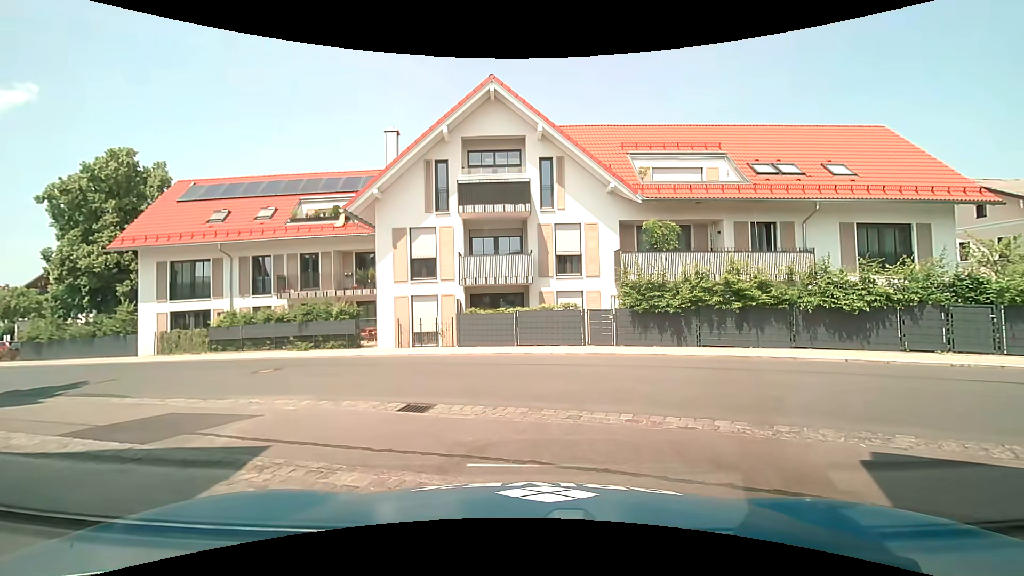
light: Day
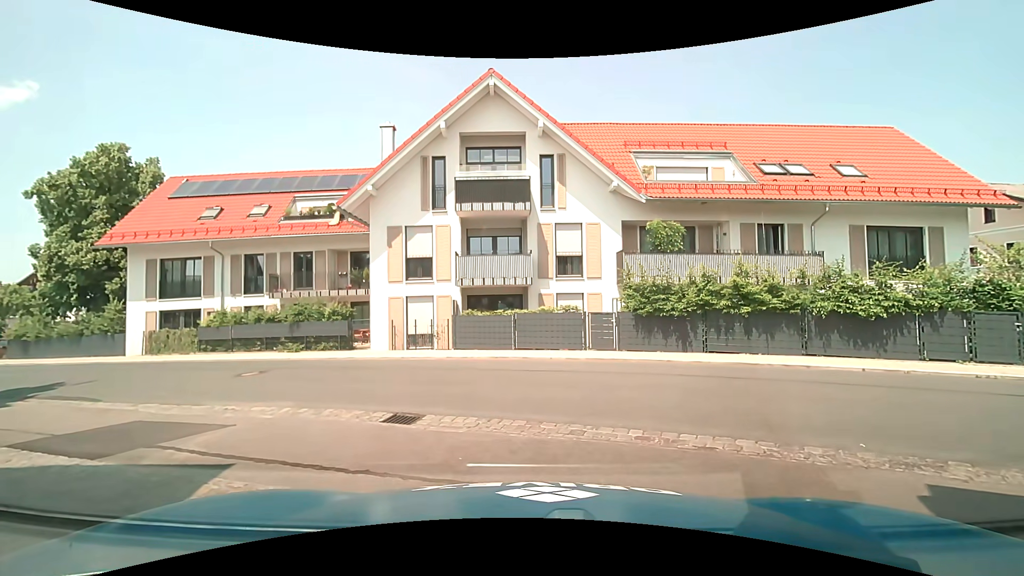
(0.0, +0.7) m; 0°
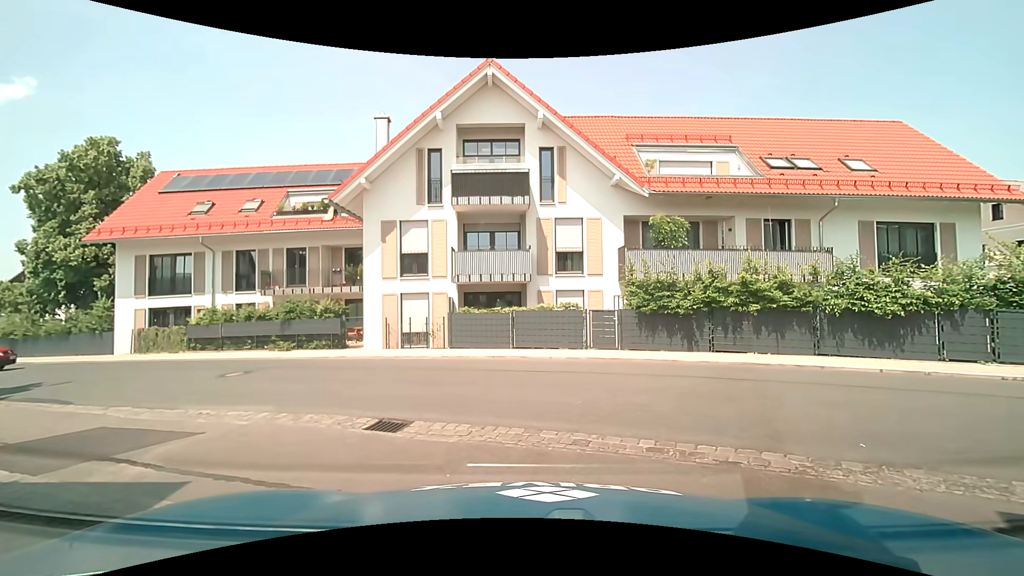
(0.0, +0.7) m; 0°
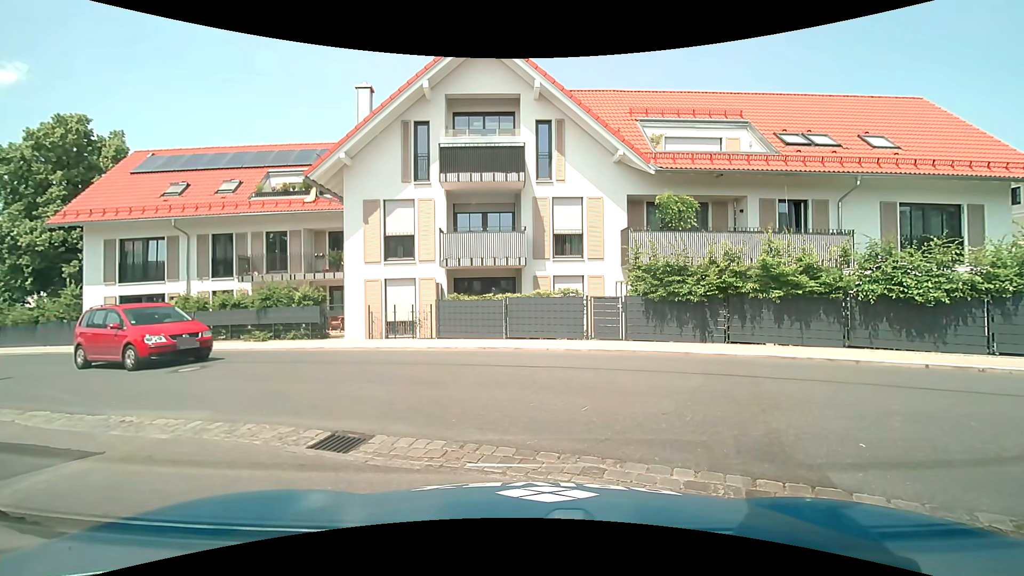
(0.0, +1.5) m; 0°
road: service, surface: concrete
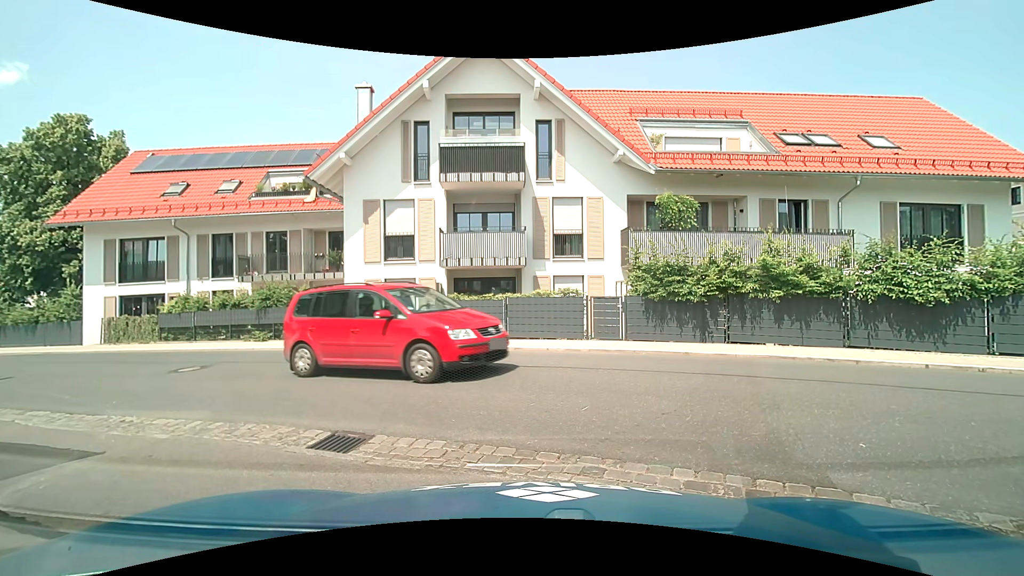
(0.0, 0.0) m; 0°
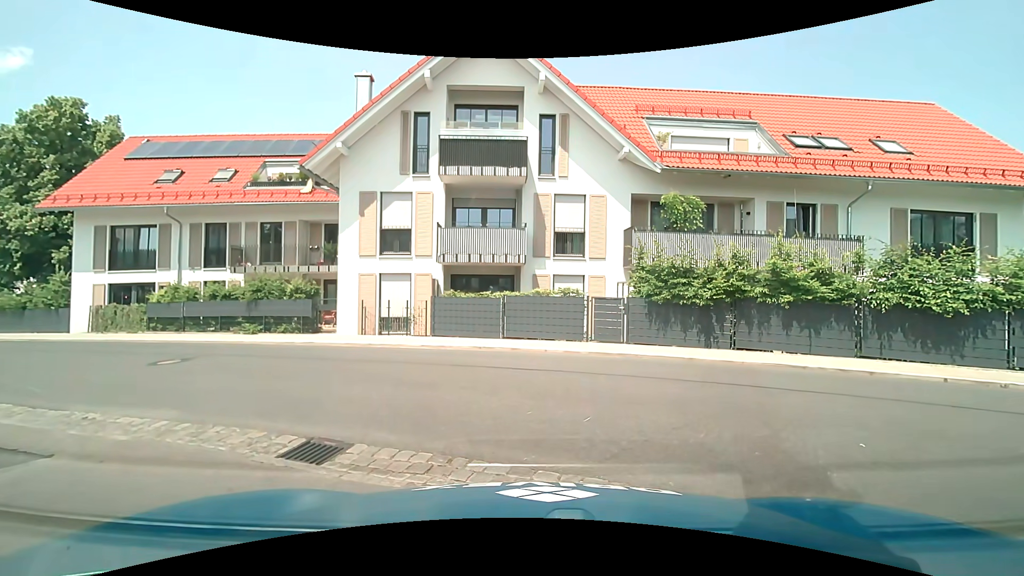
(0.0, +0.5) m; 0°
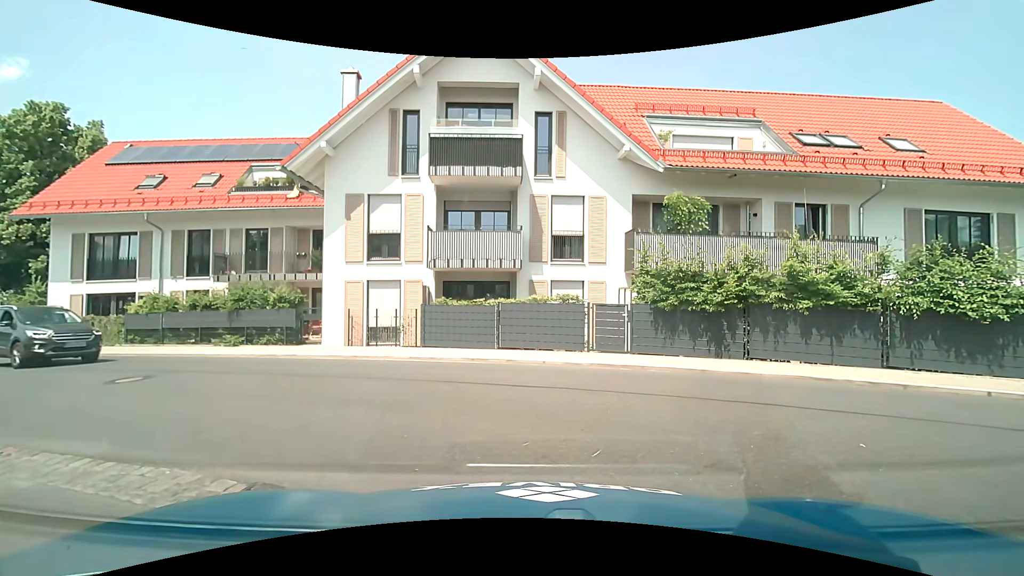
(0.0, +0.9) m; 0°
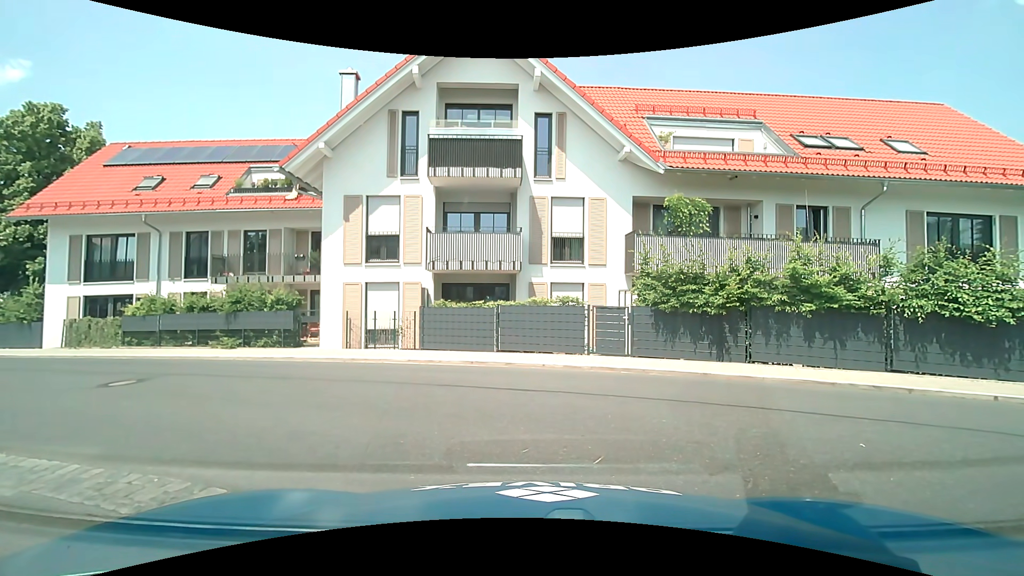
(0.0, +0.2) m; 0°
